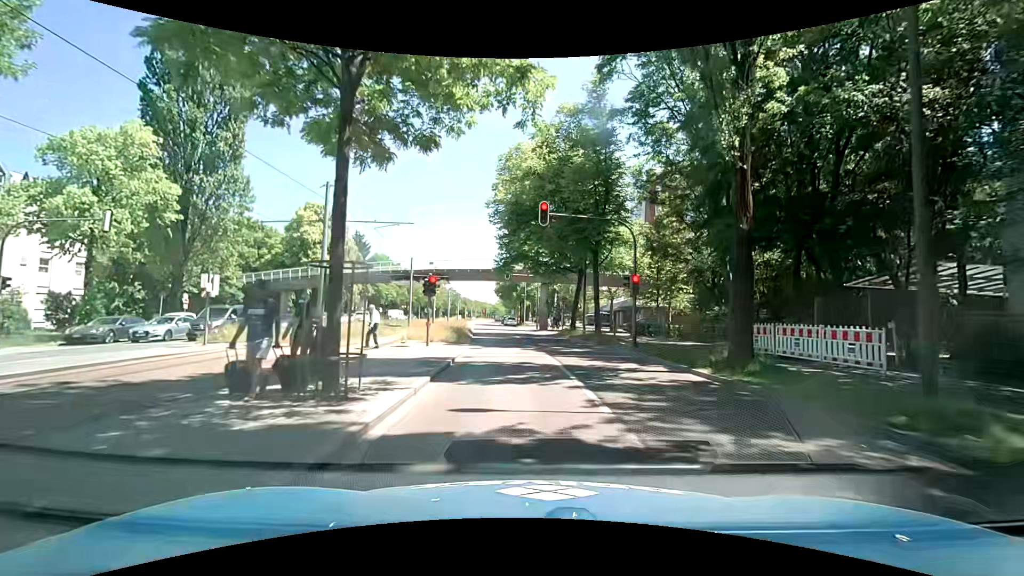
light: Day
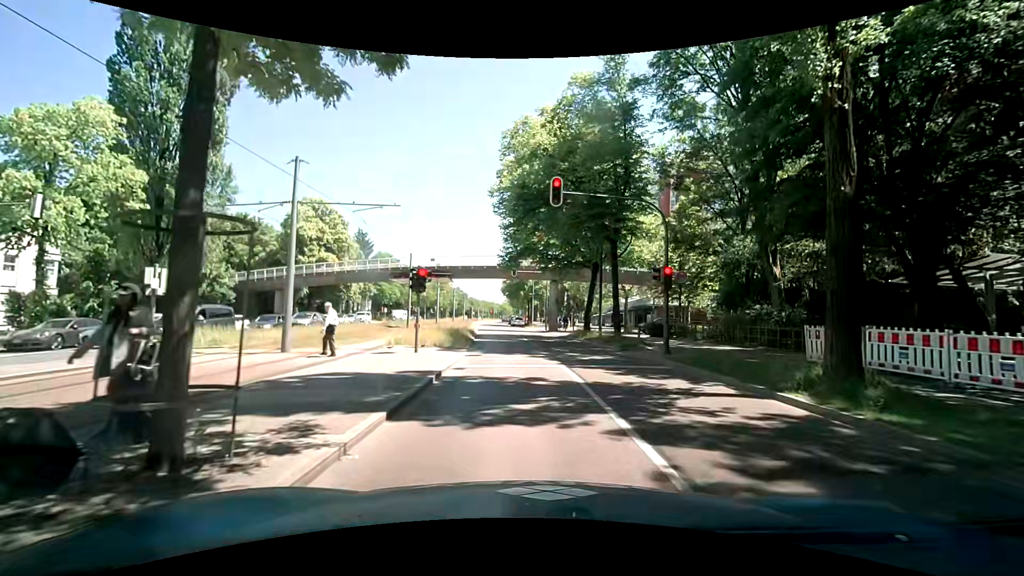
(-0.1, +3.6) m; -1°
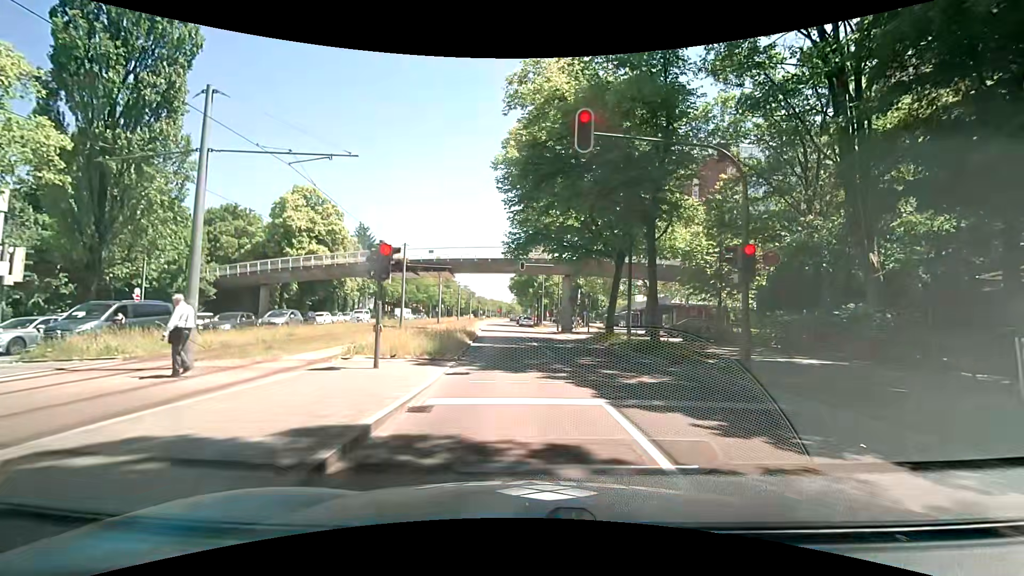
(-0.1, +5.5) m; -3°
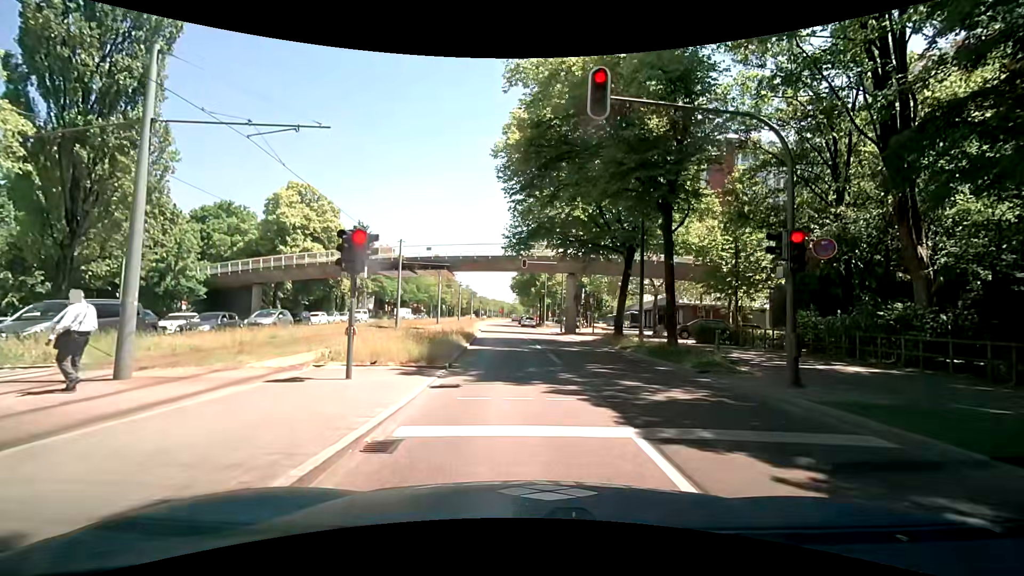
(0.0, +1.9) m; +2°
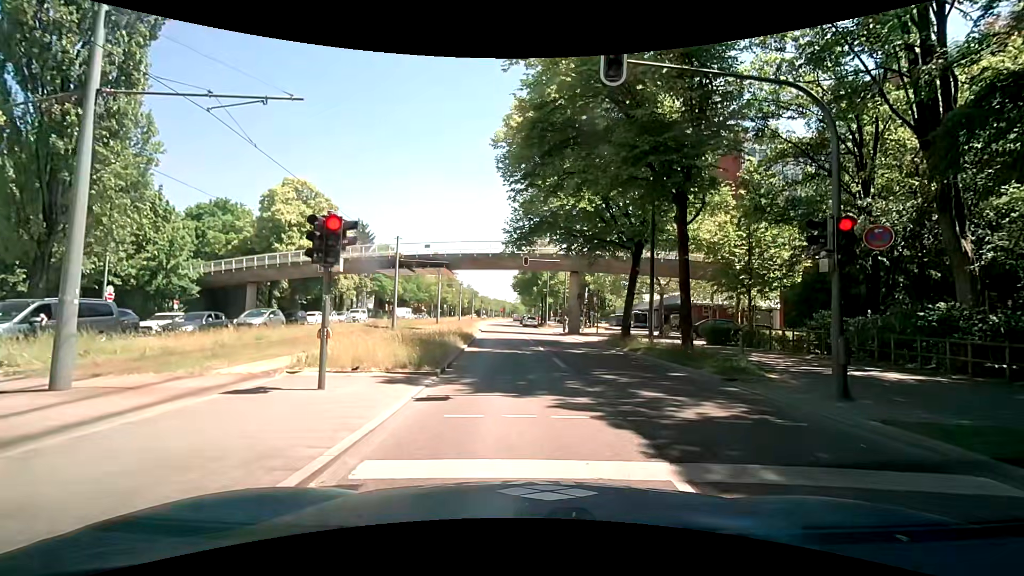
(0.0, +1.3) m; -1°
